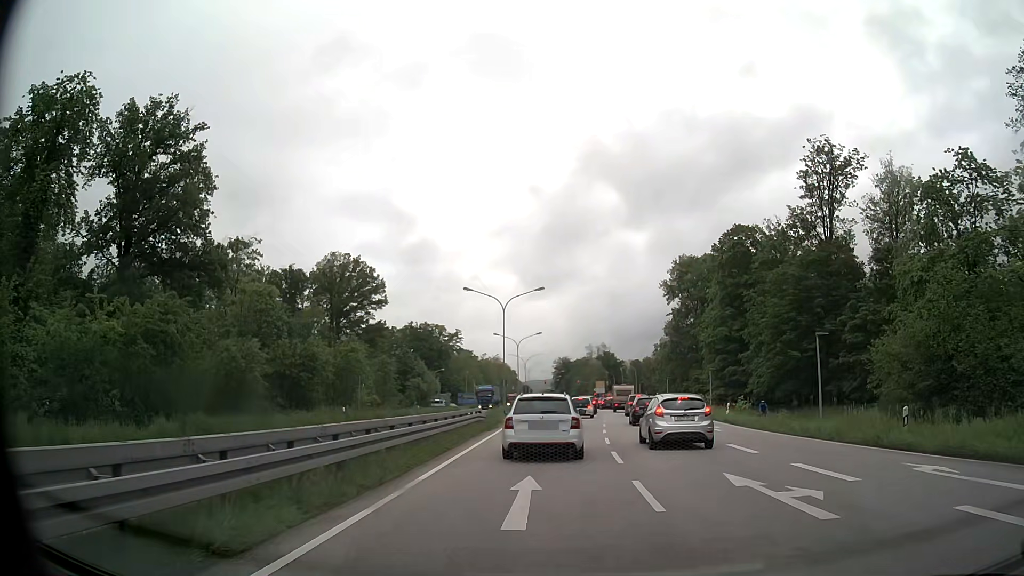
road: primary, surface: asphalt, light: Day
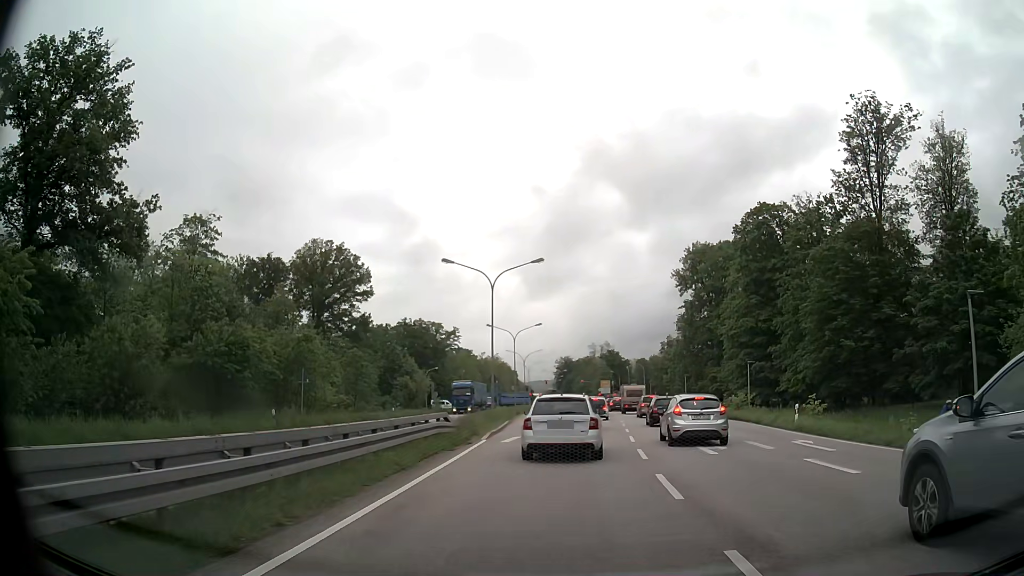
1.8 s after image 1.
(0.0, +11.2) m; 0°
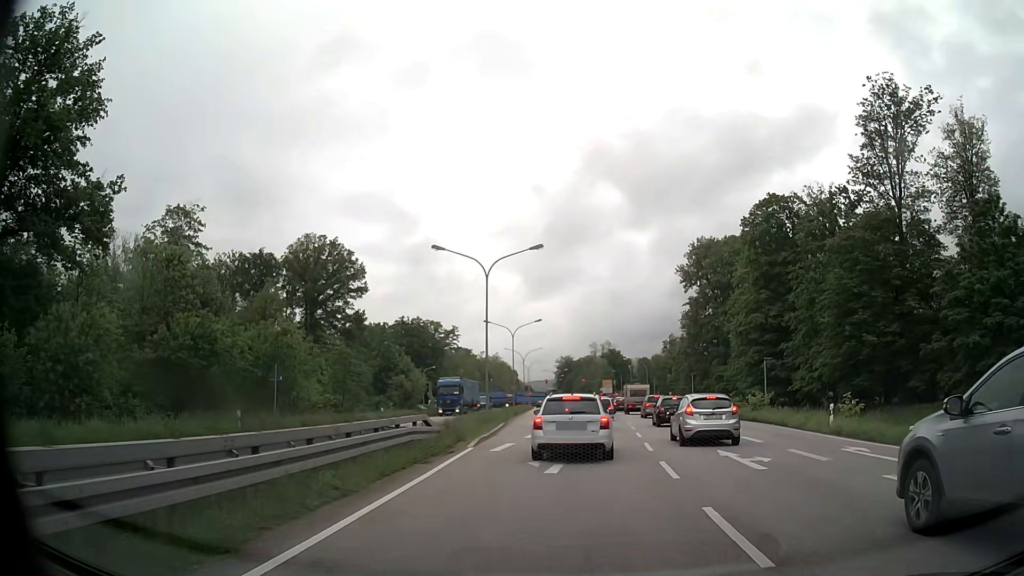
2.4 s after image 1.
(0.0, +3.7) m; 0°
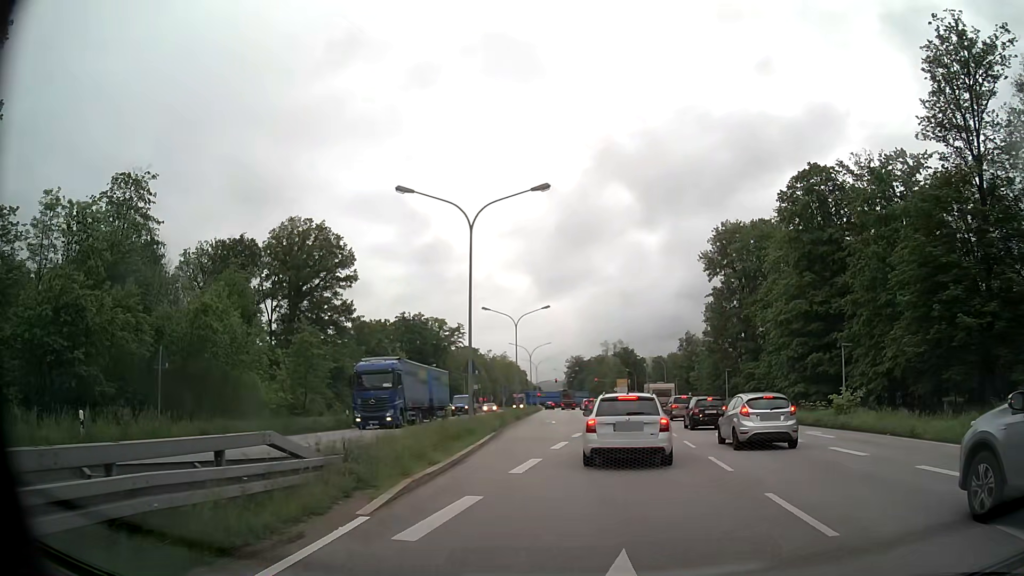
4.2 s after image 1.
(0.0, +11.2) m; -1°
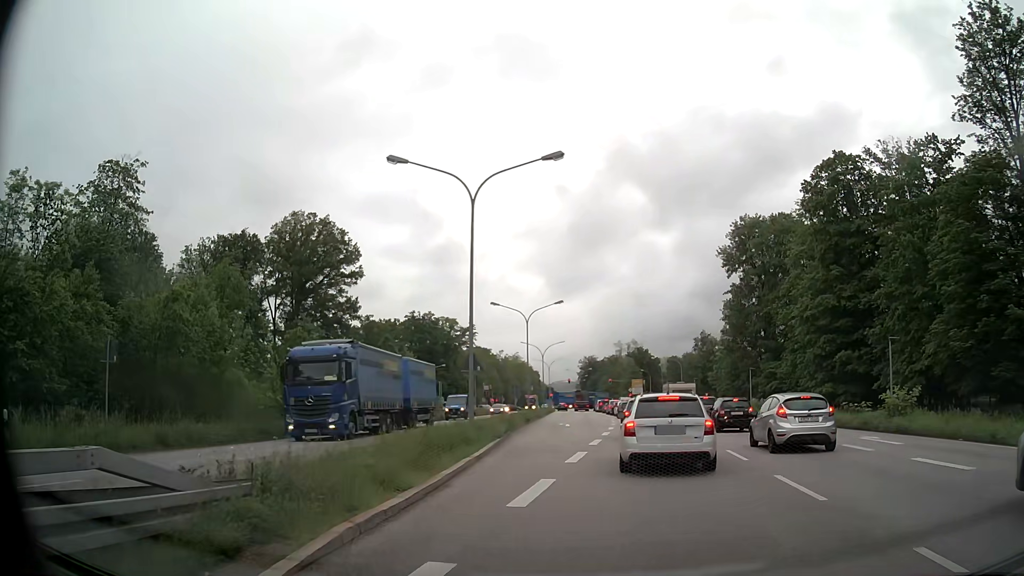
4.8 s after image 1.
(0.0, +3.8) m; -1°
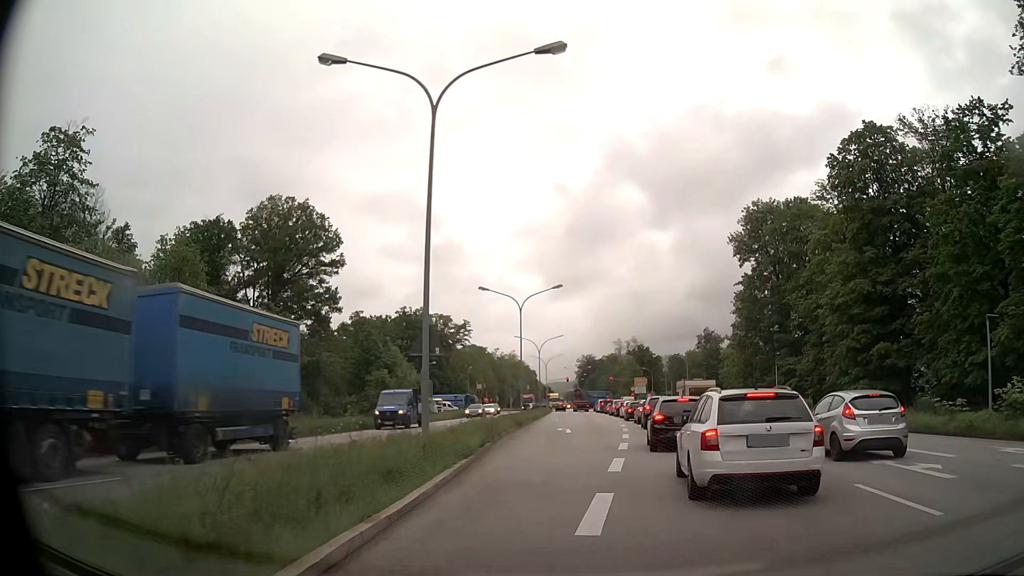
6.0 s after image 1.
(0.0, +7.9) m; 0°
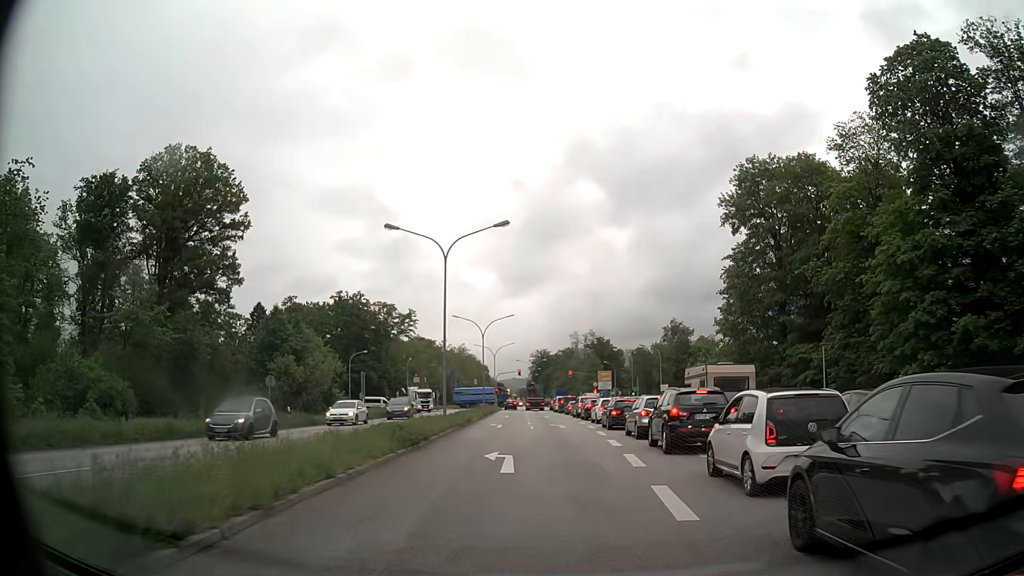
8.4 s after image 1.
(+0.5, +17.7) m; +4°
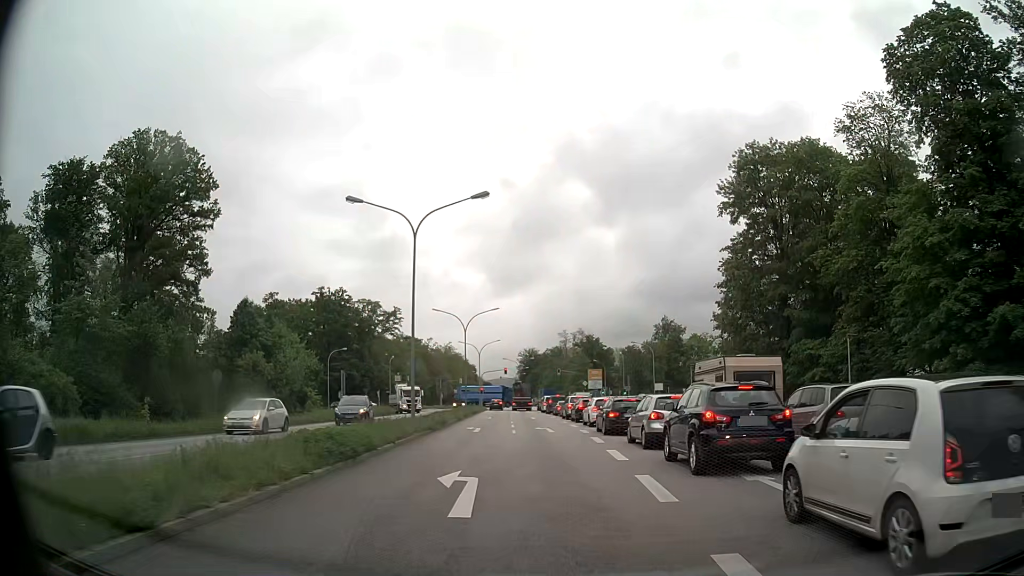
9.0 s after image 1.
(+0.1, +4.8) m; +2°
(0, +10) (0, +20) (-1, +30) (-2, +40) (-2, +50) (-3, +60) (-4, +70) (-5, +80) (-6, +90) (-6, +100) m
